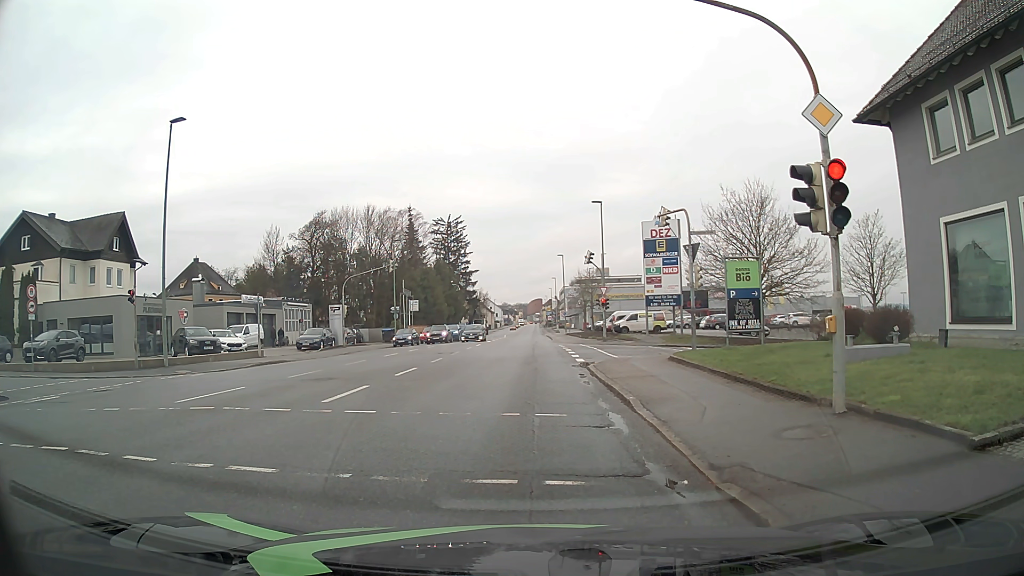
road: tertiary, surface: asphalt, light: Day
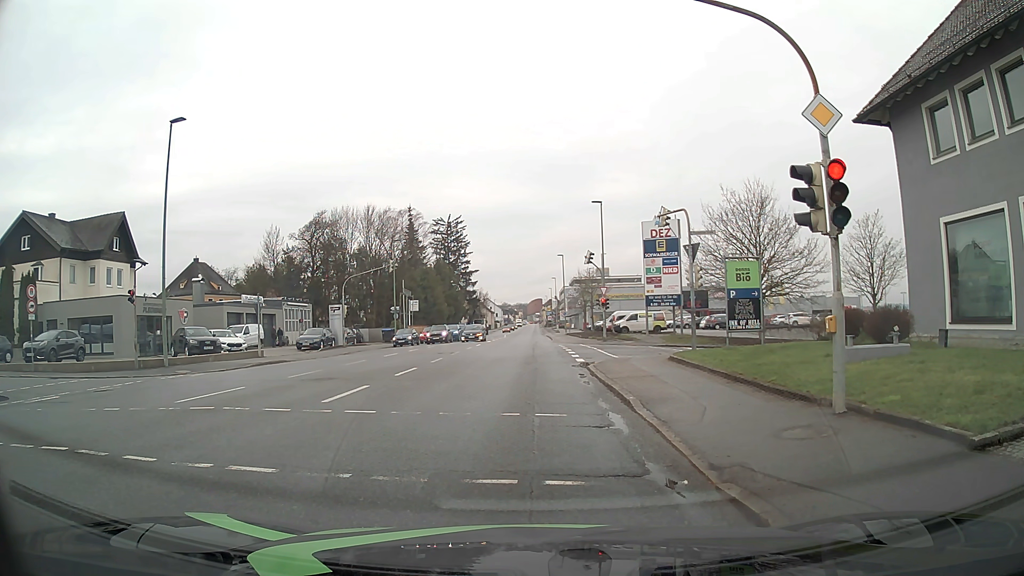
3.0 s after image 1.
(0.0, 0.0) m; 0°
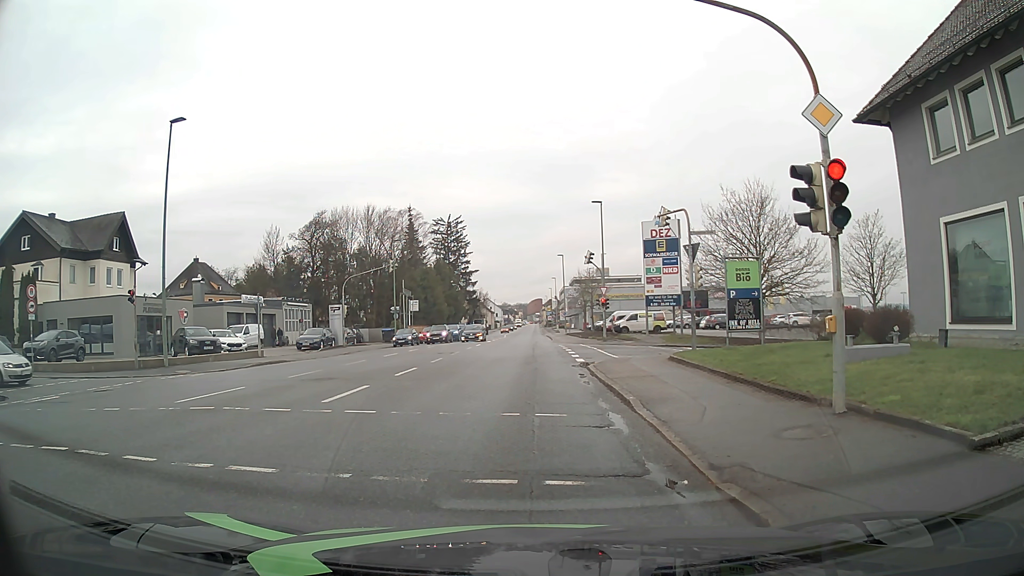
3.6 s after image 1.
(0.0, 0.0) m; 0°
